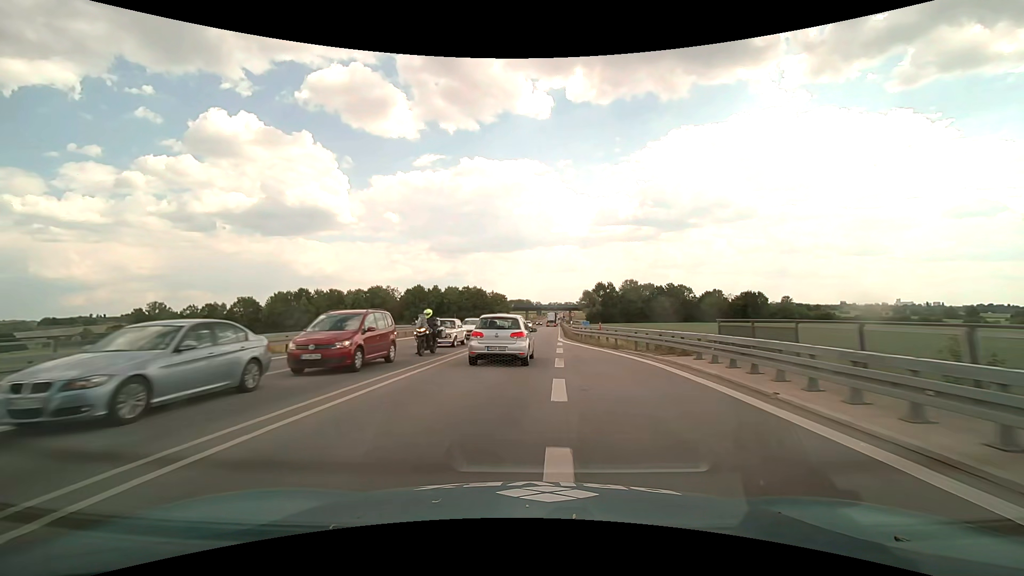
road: trunk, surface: asphalt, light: Day
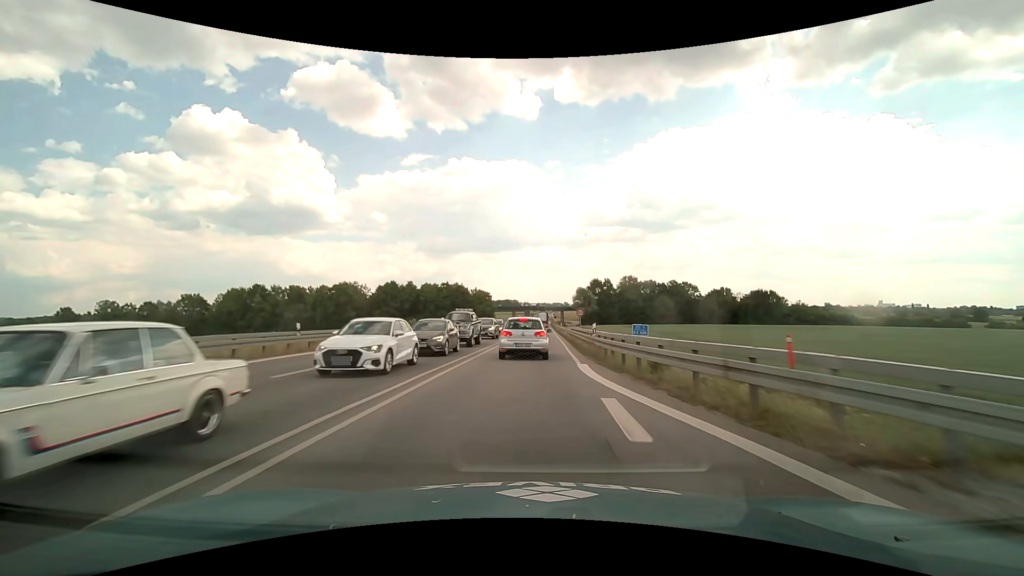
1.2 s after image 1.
(+0.2, +20.6) m; +1°
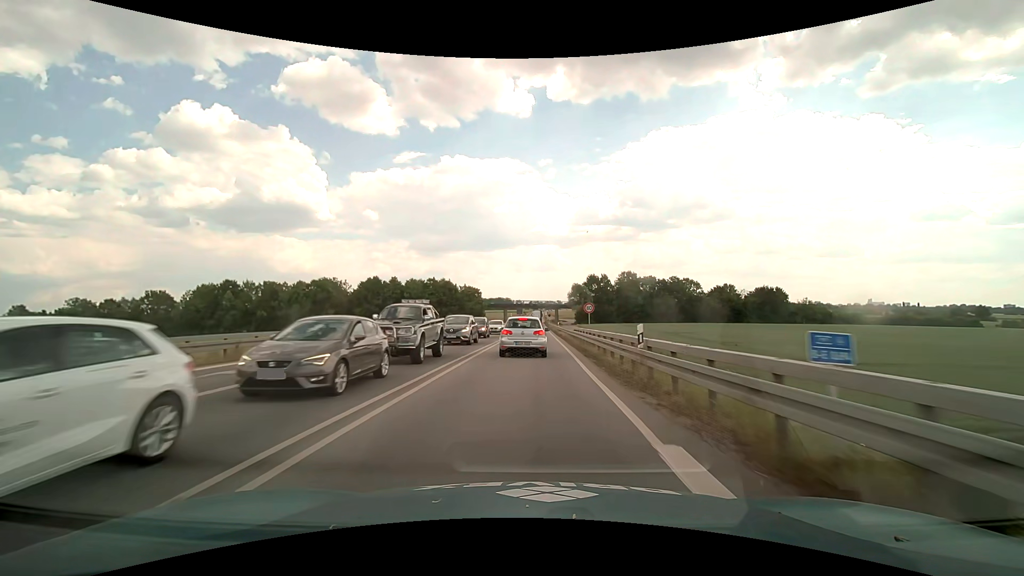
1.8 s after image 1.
(+0.1, +10.3) m; +1°
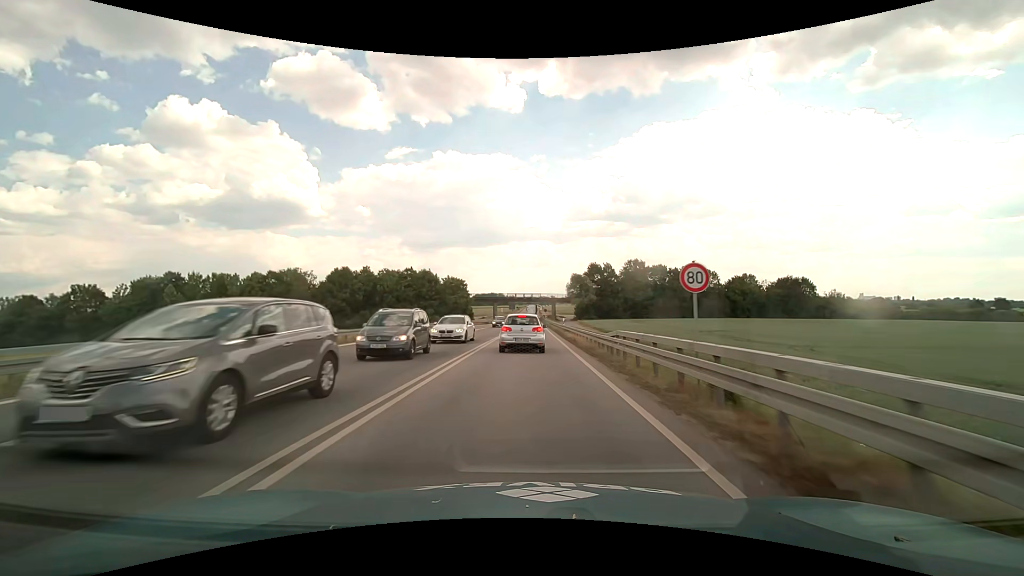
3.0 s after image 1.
(+0.1, +19.8) m; +1°
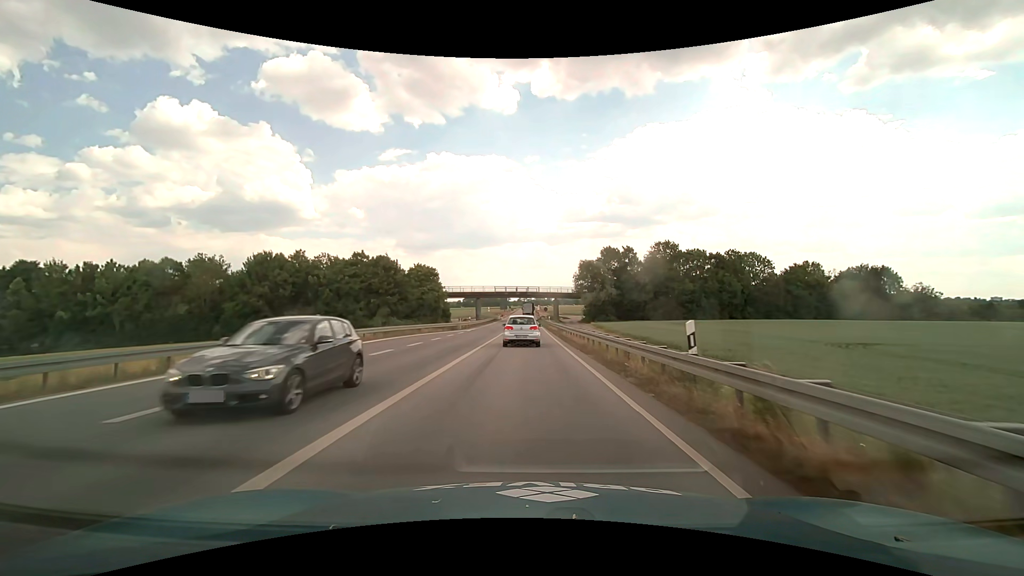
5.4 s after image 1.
(+0.2, +34.2) m; +1°
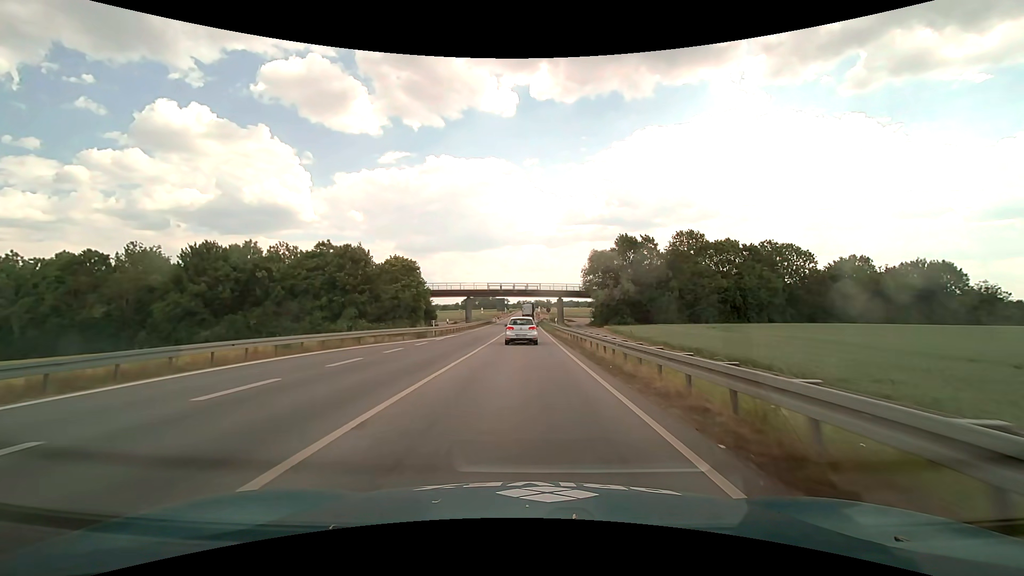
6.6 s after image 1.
(0.0, +16.0) m; 0°
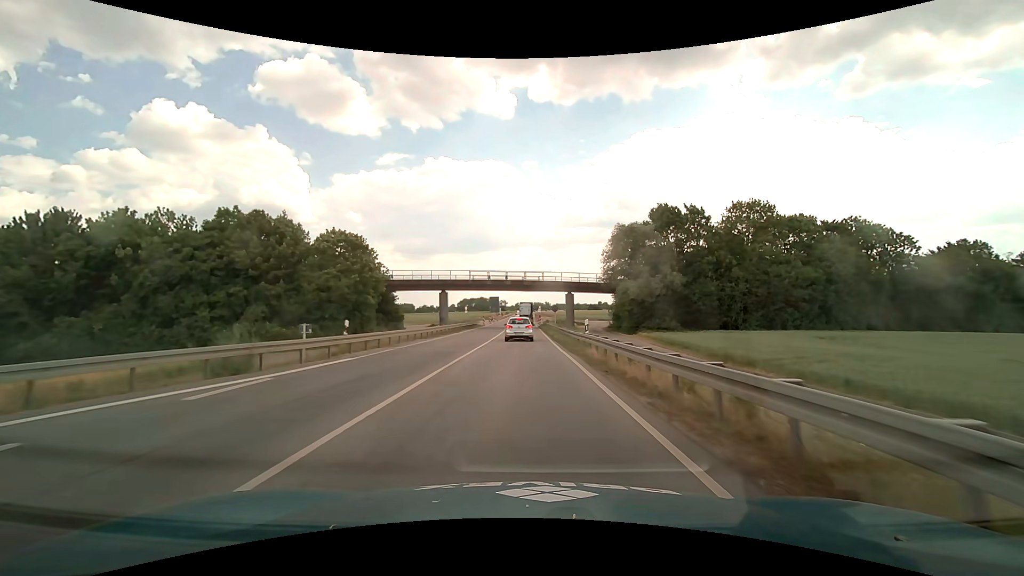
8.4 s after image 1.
(0.0, +24.1) m; 0°
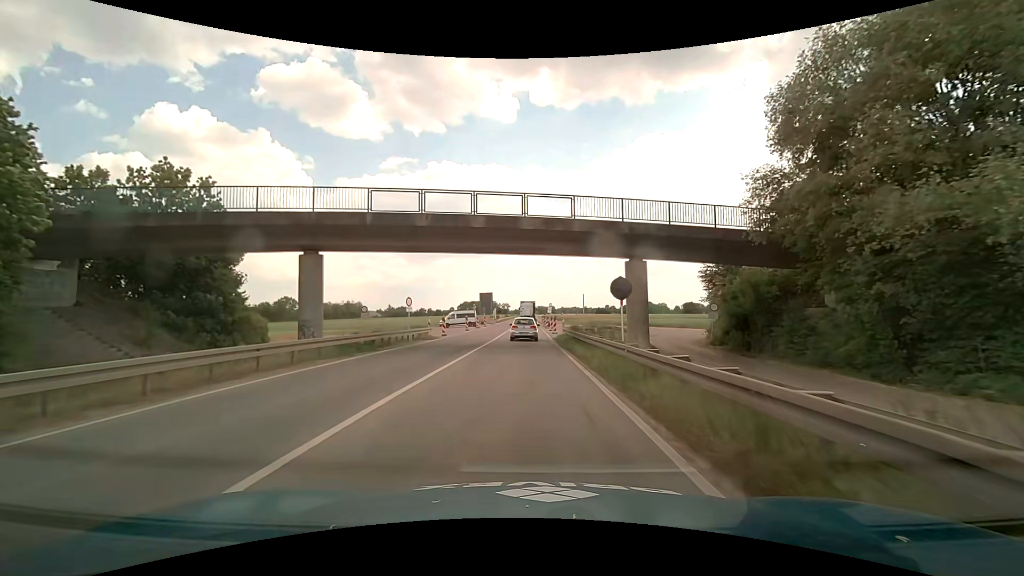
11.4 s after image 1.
(-0.1, +39.4) m; 0°
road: primary
(0, +10) (0, +20) (0, +30) (0, +40) (0, +50) (0, +60) (0, +70) (0, +80) (0, +90) (0, +100) m
